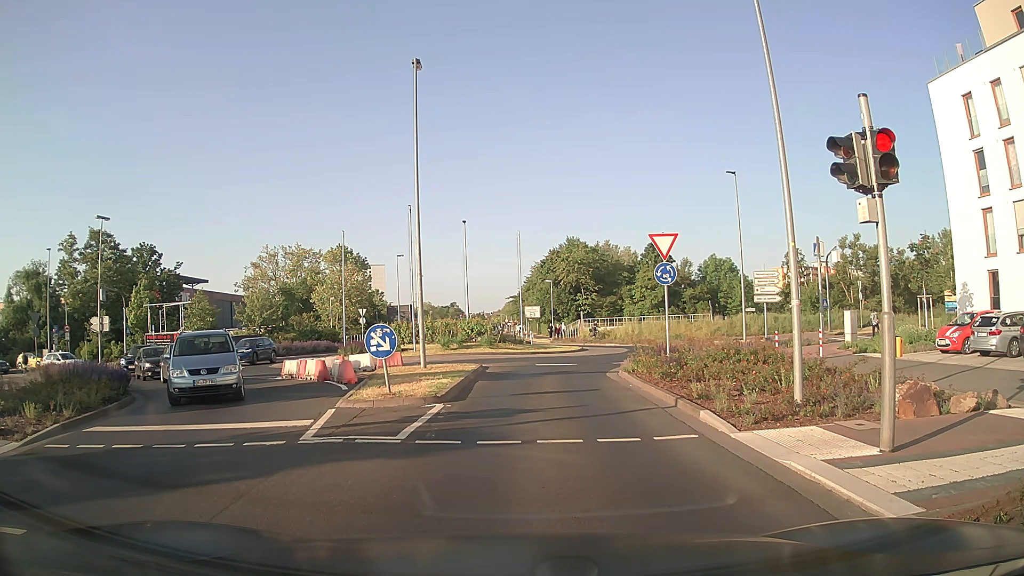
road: secondary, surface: asphalt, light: Day
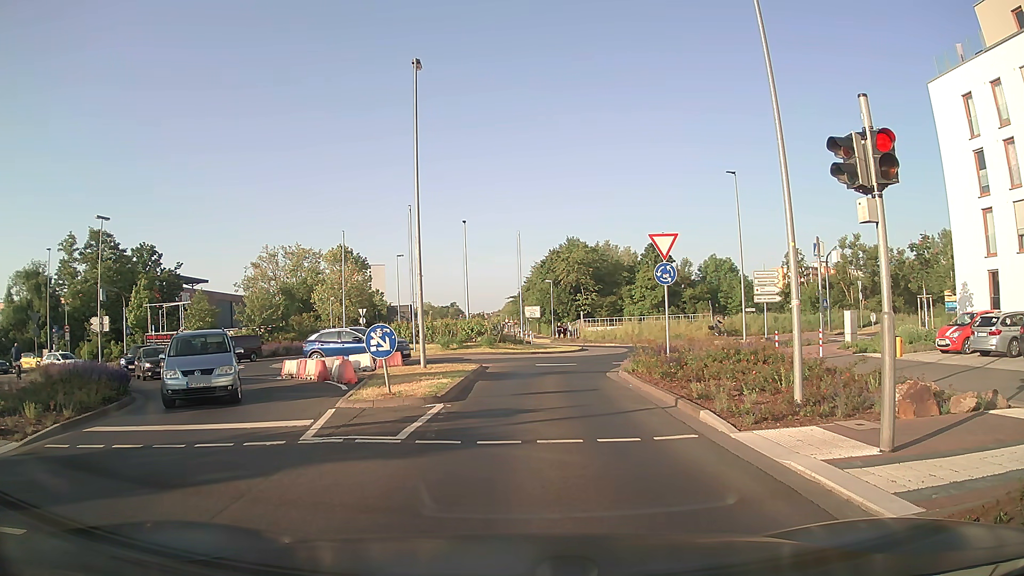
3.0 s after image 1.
(0.0, 0.0) m; 0°
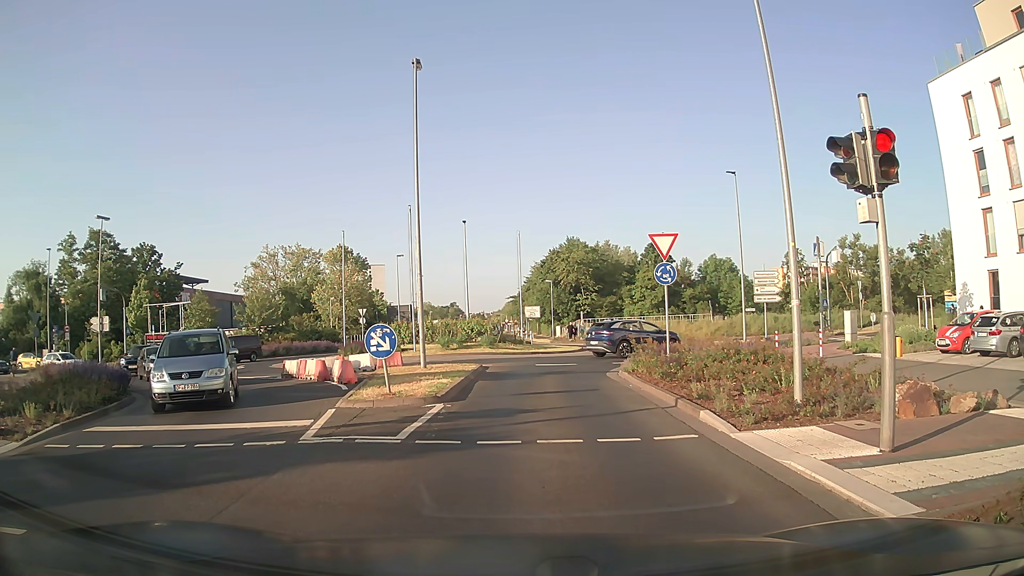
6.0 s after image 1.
(0.0, 0.0) m; 0°
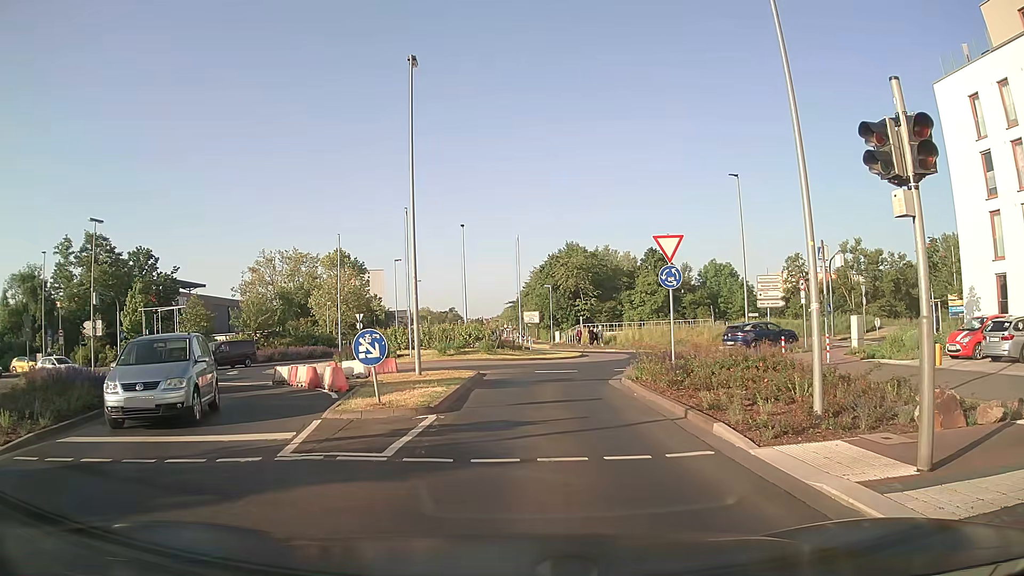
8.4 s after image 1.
(0.0, +0.9) m; +1°
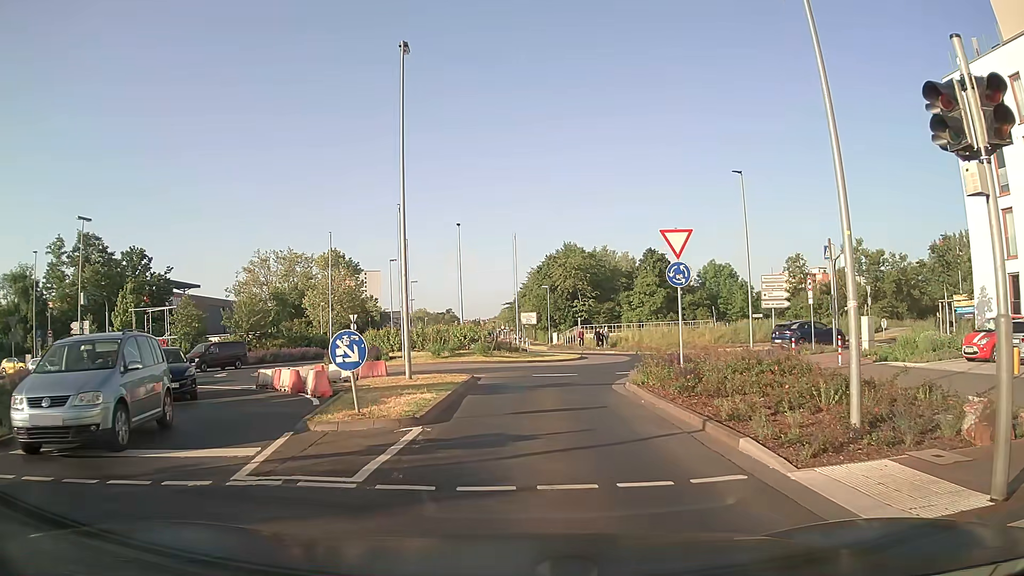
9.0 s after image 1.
(0.0, +1.4) m; +1°
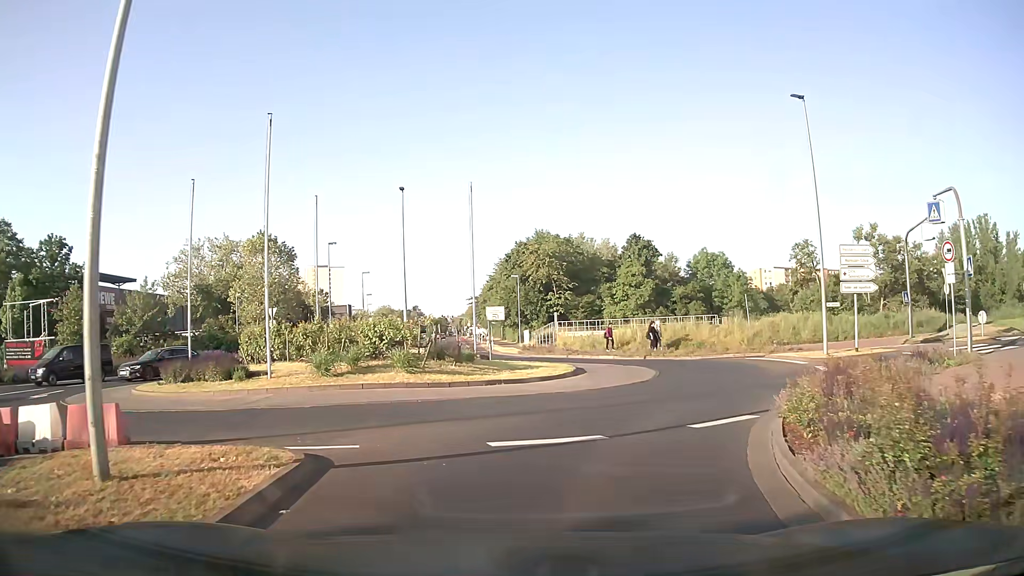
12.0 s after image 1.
(+0.2, +13.8) m; +2°
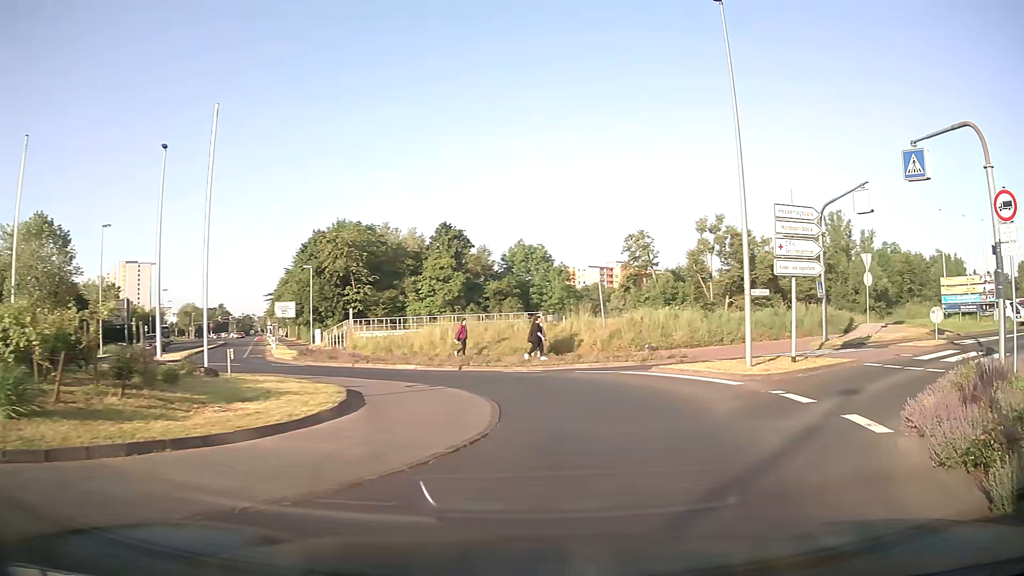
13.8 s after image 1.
(+0.8, +9.6) m; +17°
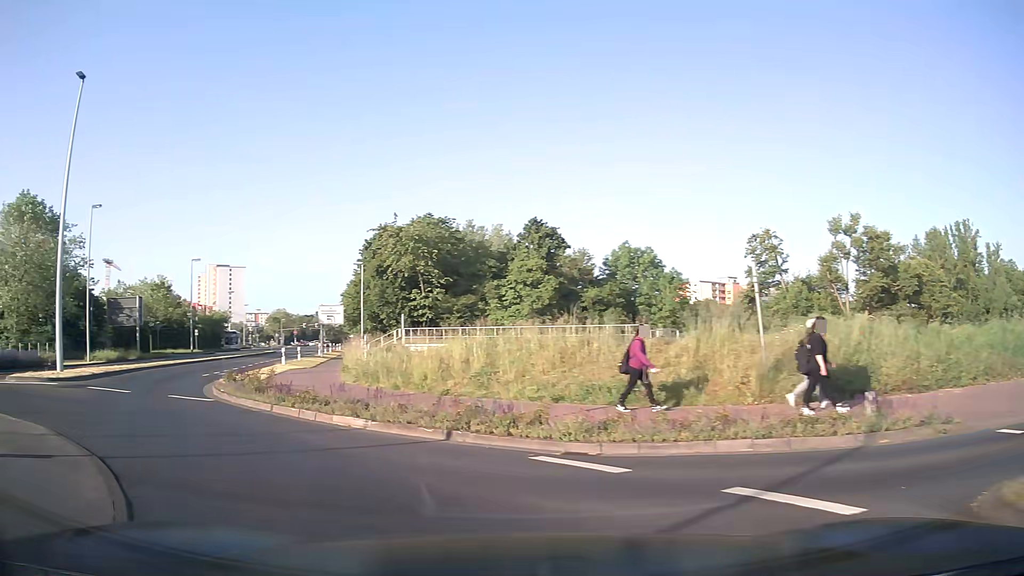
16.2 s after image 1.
(+0.8, +13.4) m; -10°
(-3, +9) (-10, +17) (-14, +26) (-16, +36) (-18, +46) (-20, +55) (-22, +65) (-25, +75) (-27, +85) (-29, +94) m
